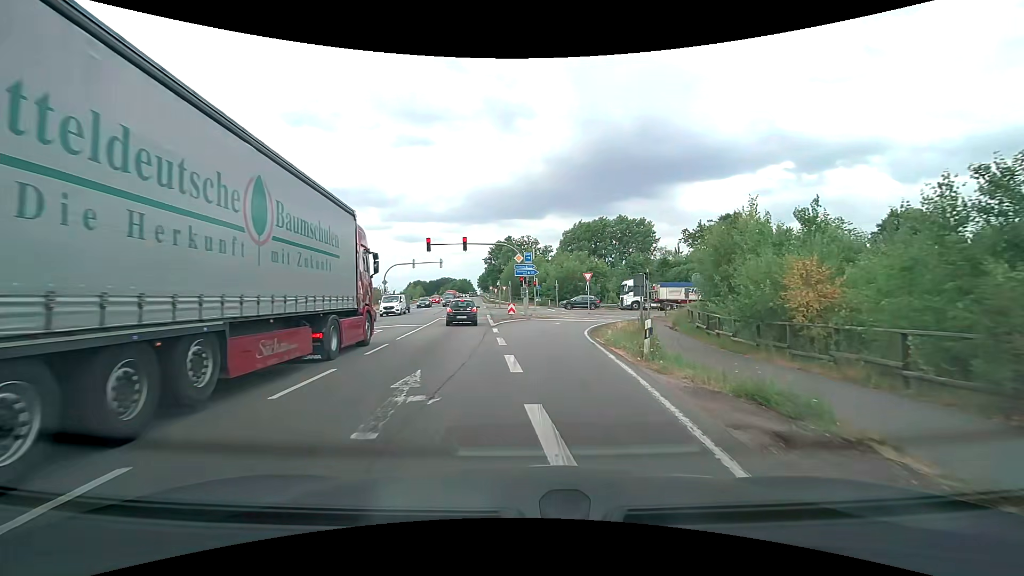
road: primary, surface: asphalt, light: Day
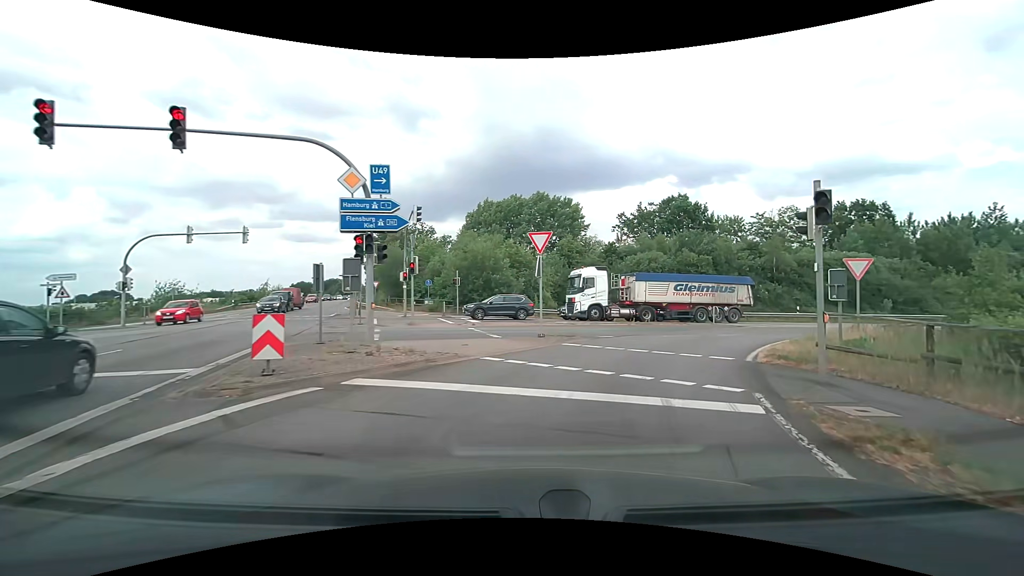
(+1.1, +26.6) m; +11°
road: motorway_link
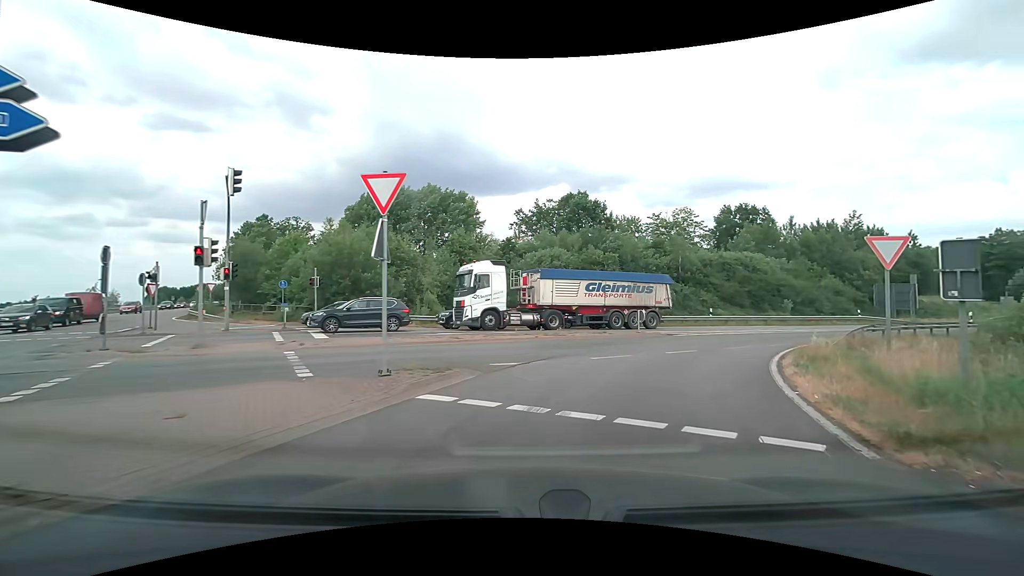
(+0.8, +7.7) m; +12°
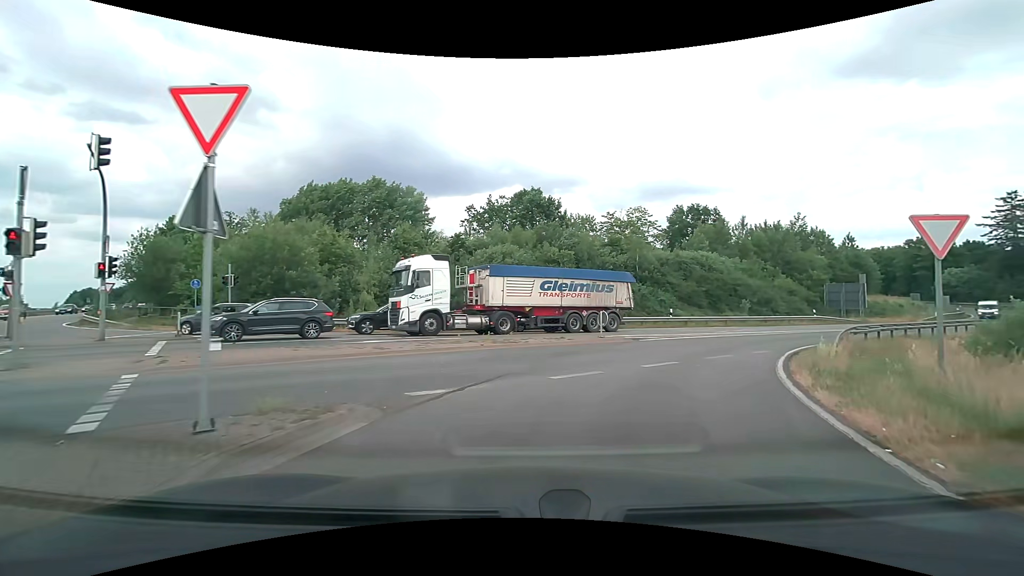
(+0.2, +3.3) m; +6°
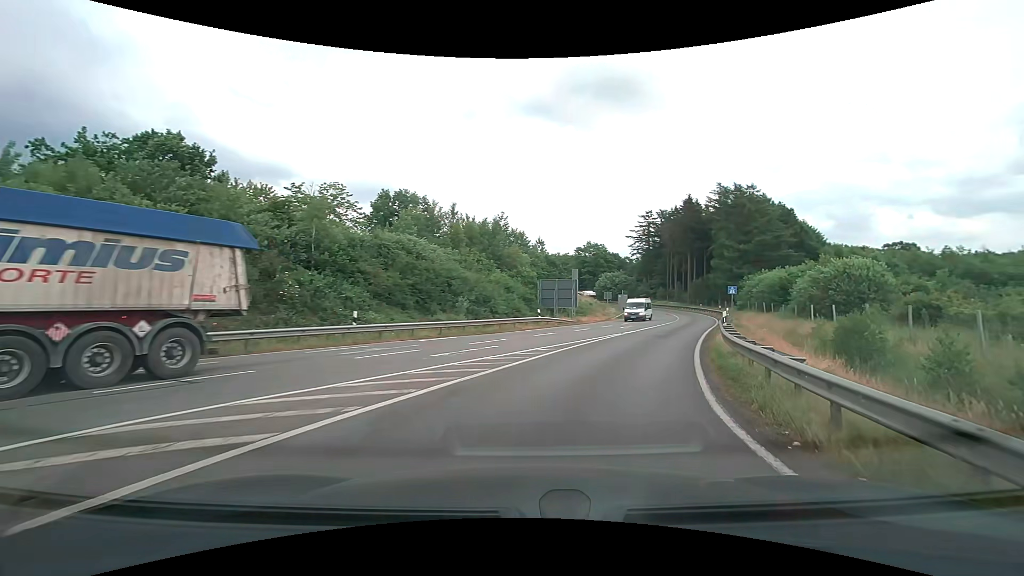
(+4.4, +16.5) m; +32°
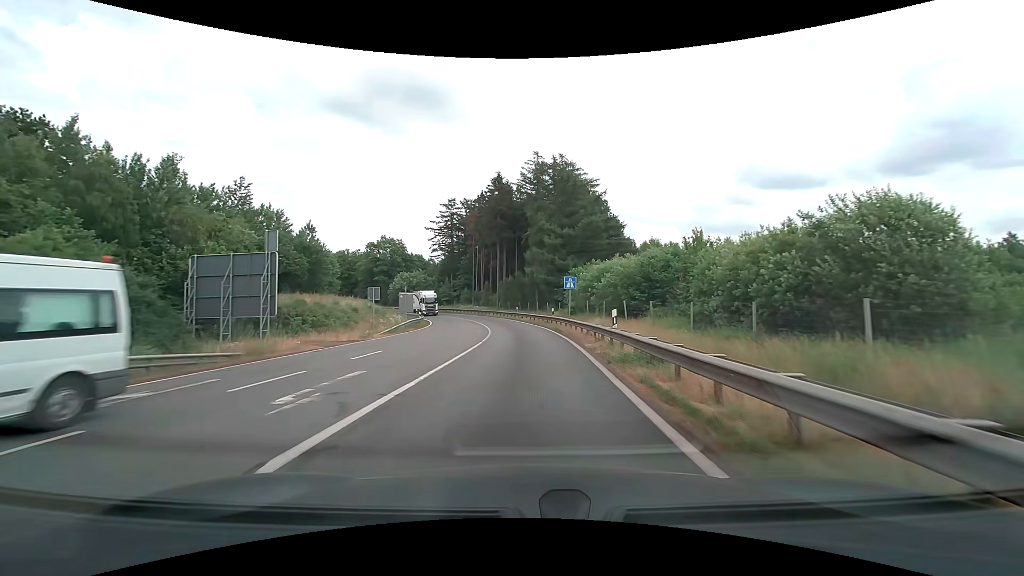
(+6.6, +25.7) m; +22°
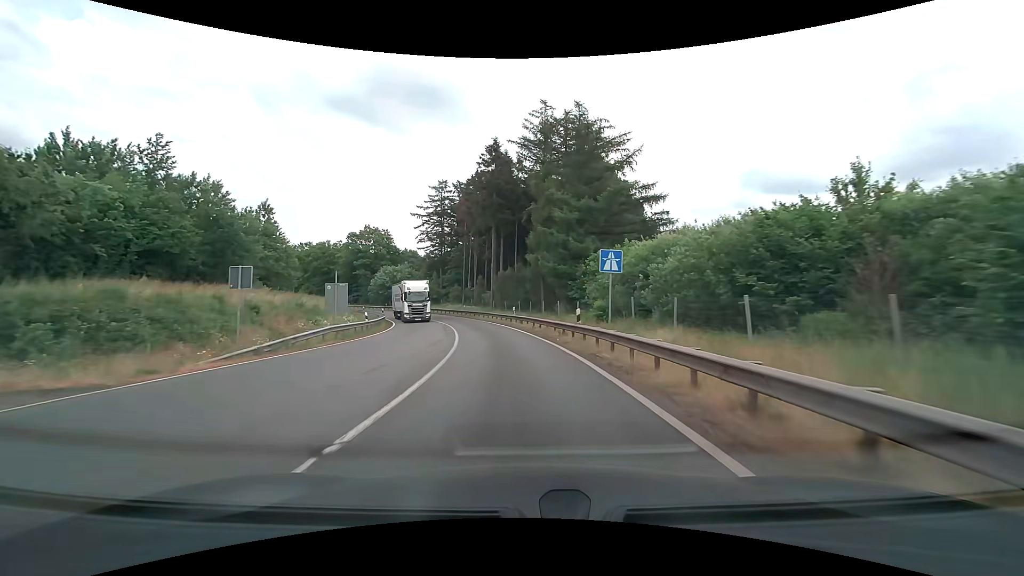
(+0.1, +17.2) m; 0°
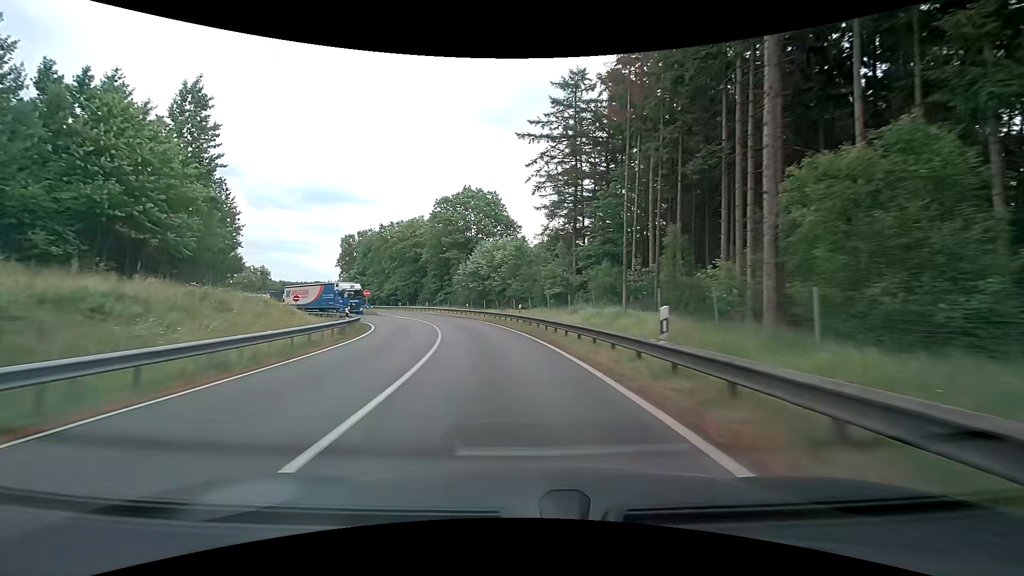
(-6.2, +49.1) m; -16°
(0, +10) (-1, +20) (-3, +30) (-6, +39) (-9, +49) (-13, +58) (-17, +67) (-22, +76) (-27, +84) (-32, +93) m
